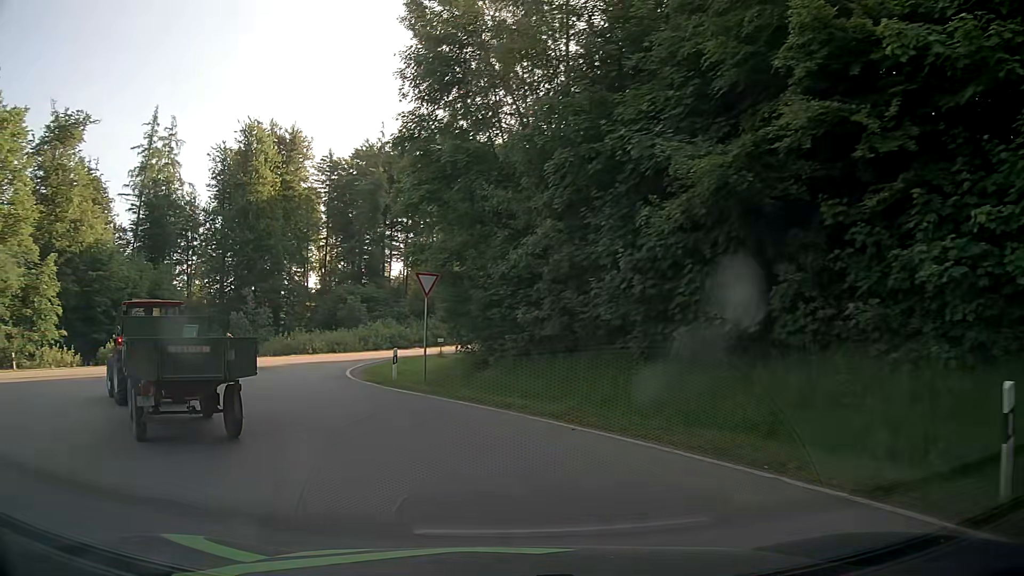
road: tertiary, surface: asphalt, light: Day
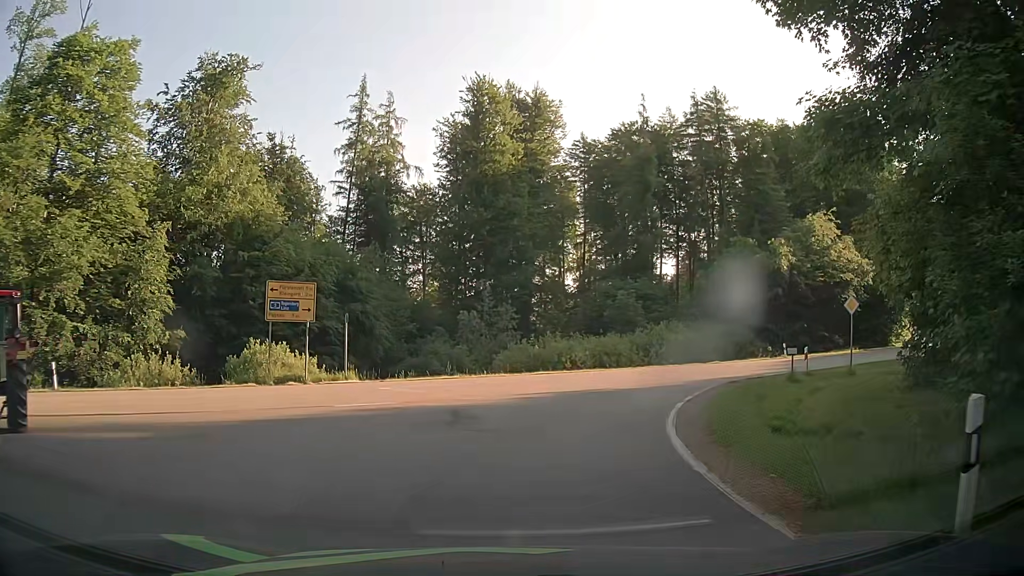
(-4.0, +15.8) m; -22°
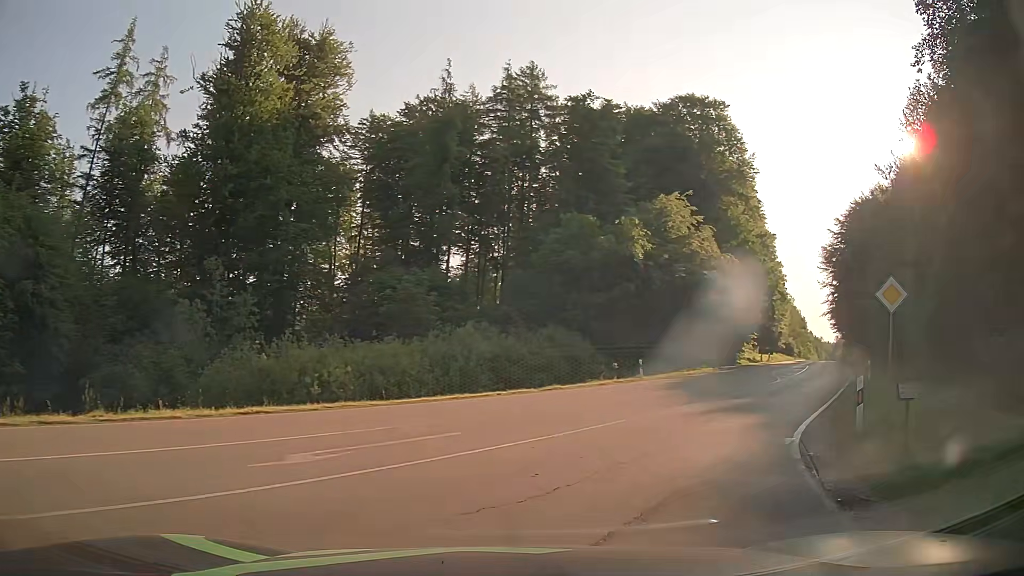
(+1.7, +15.6) m; +20°
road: secondary
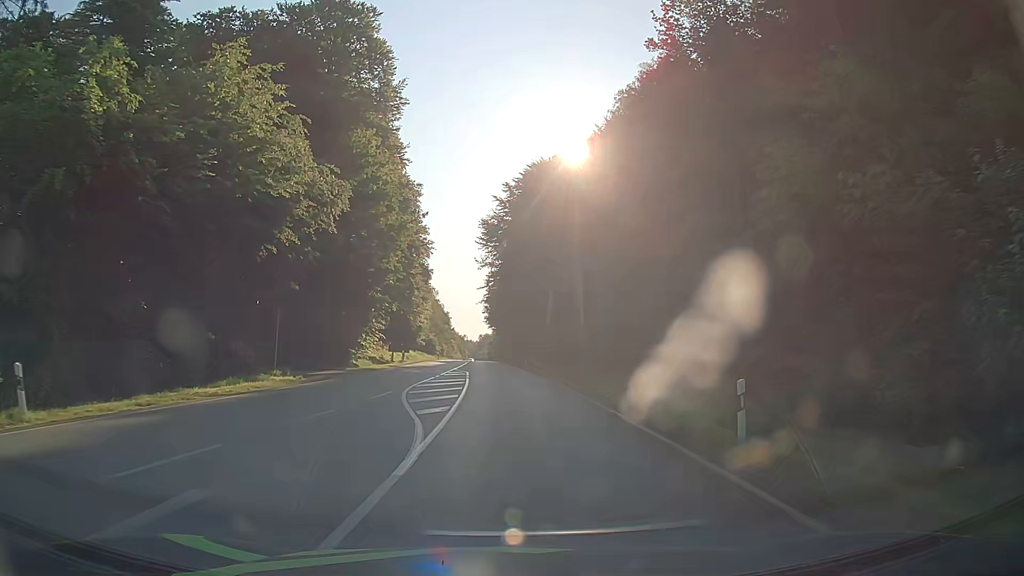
(+8.9, +23.2) m; +31°
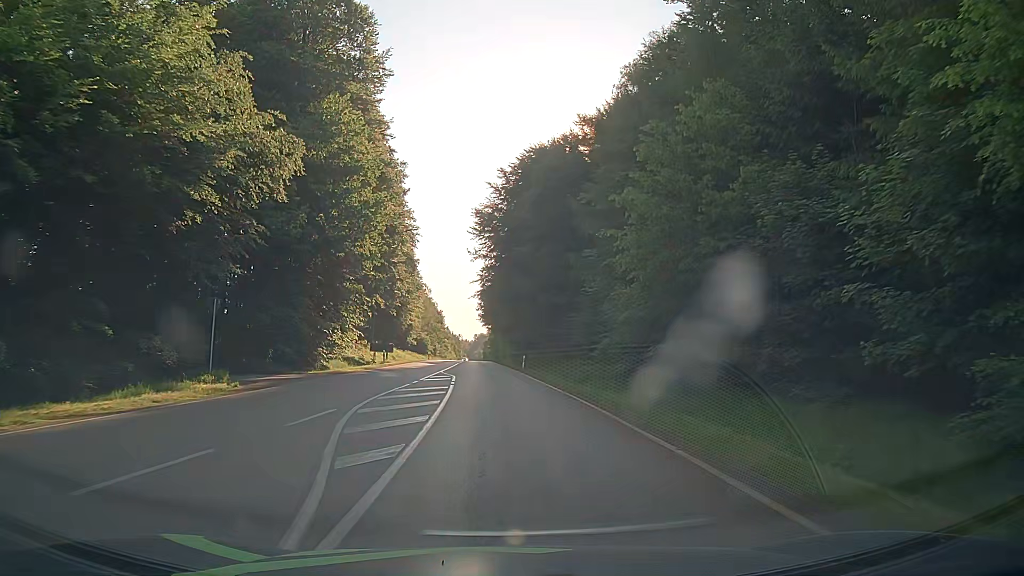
(+0.1, +6.8) m; +1°
(0, +10) (0, +20) (0, +30) (-1, +40) (-1, +50) (-2, +60) (-2, +70) (-3, +80) (-3, +90) (-4, +100) m
